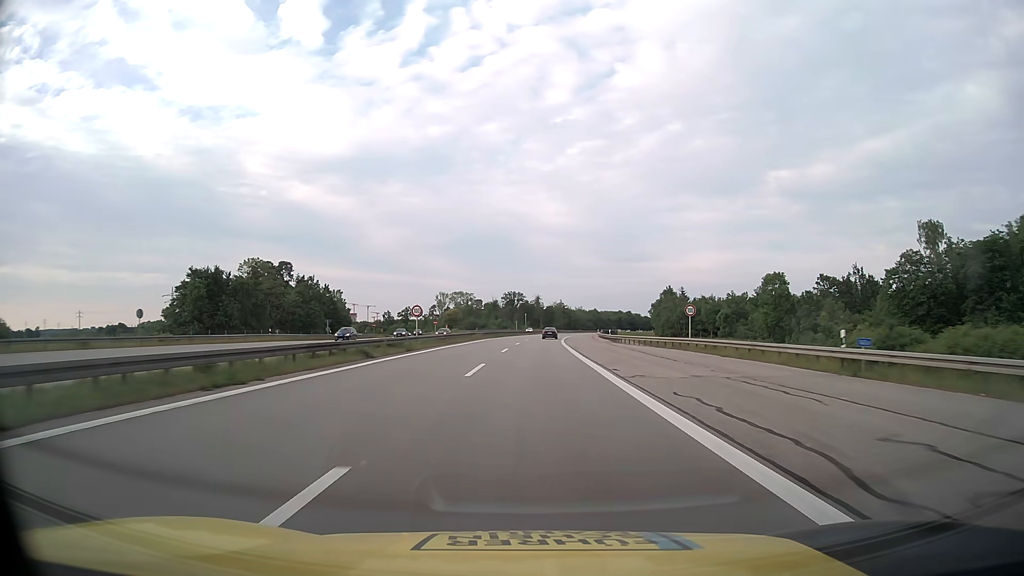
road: motorway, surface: asphalt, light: Day
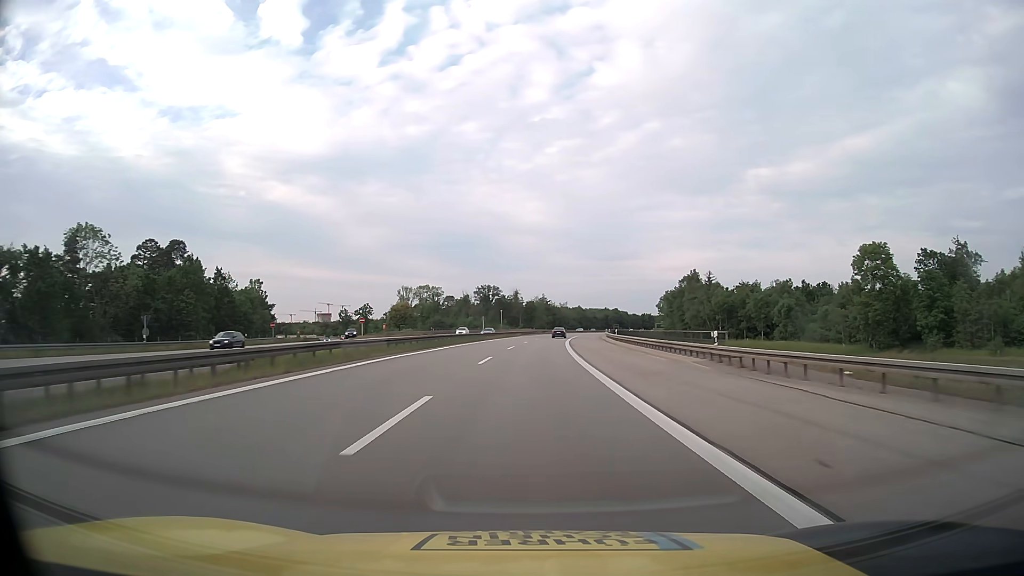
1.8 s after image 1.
(+0.8, +47.3) m; +2°
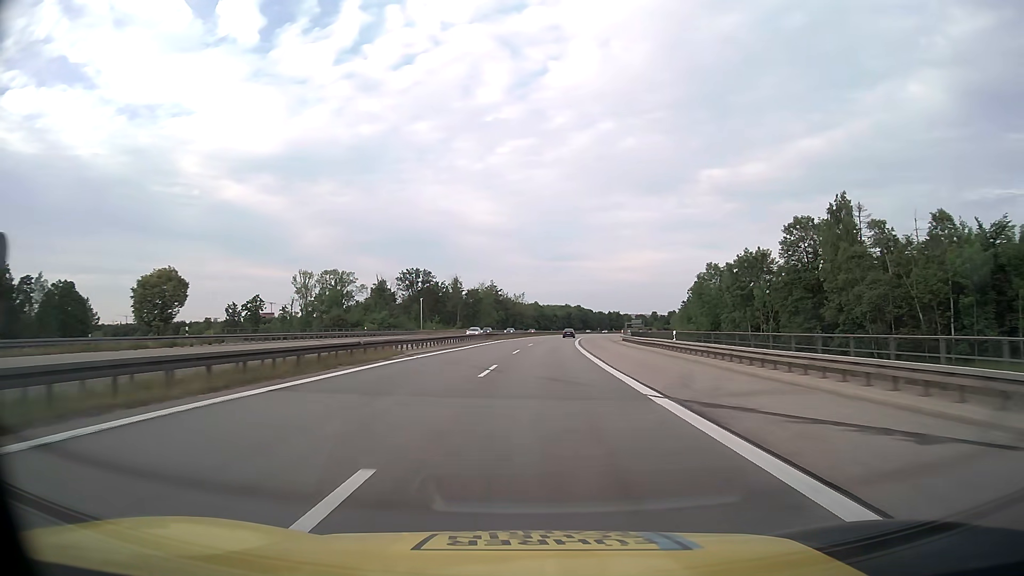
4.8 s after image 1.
(+2.4, +78.9) m; +4°
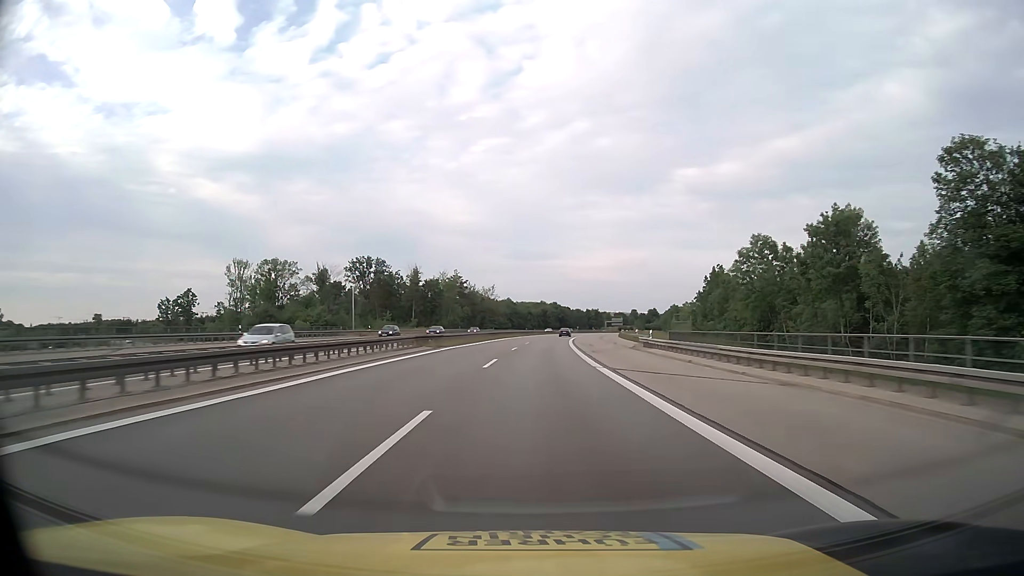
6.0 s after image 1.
(+0.6, +31.6) m; +2°
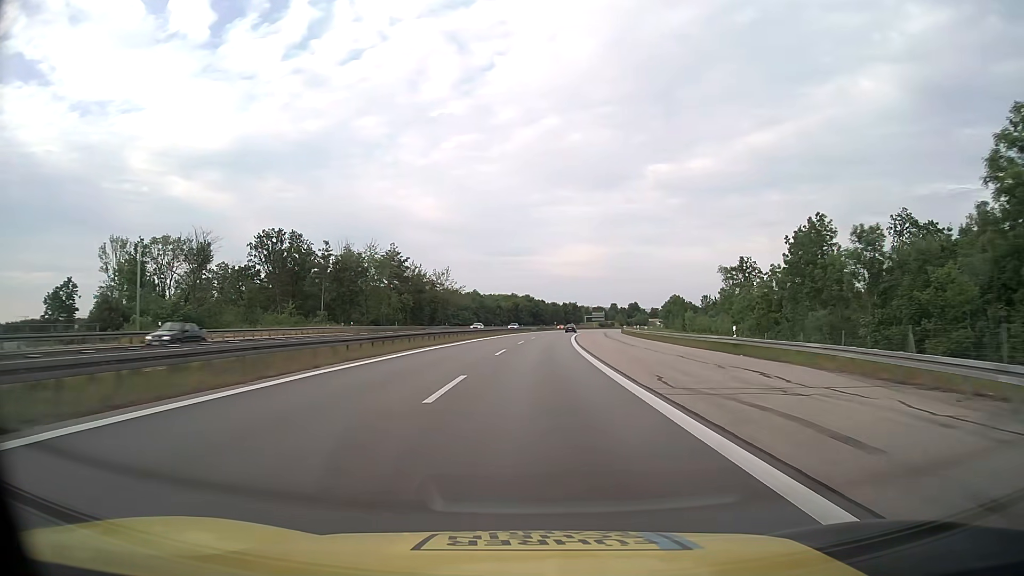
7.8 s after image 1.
(+1.1, +47.4) m; +2°
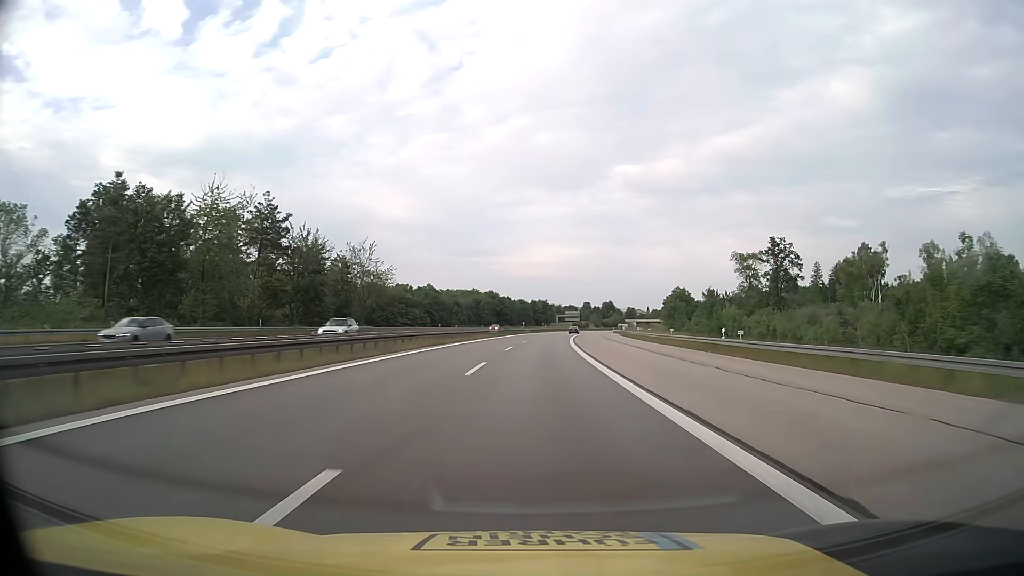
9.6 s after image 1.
(+1.2, +47.5) m; +3°
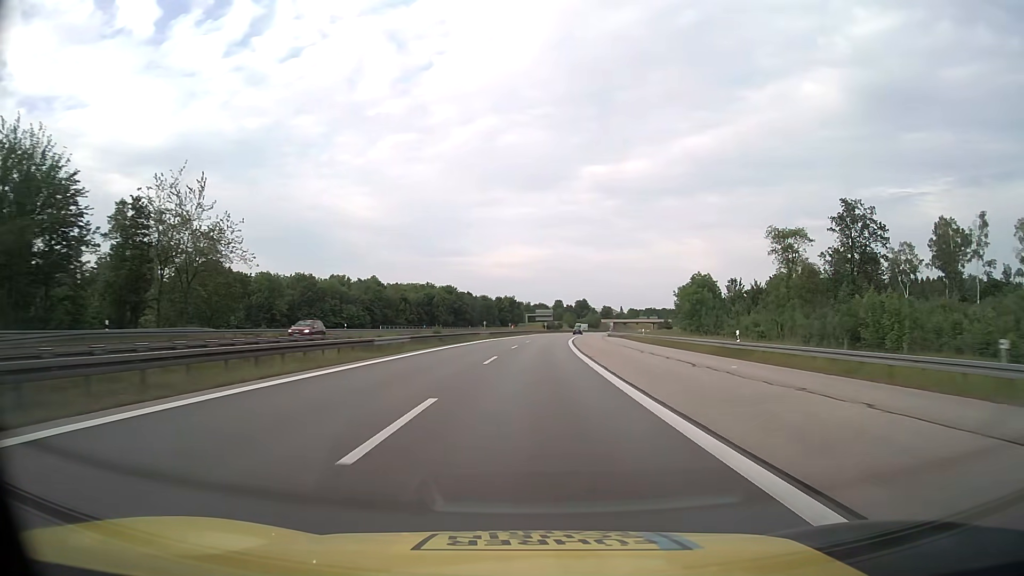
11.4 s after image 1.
(+1.0, +47.5) m; +3°
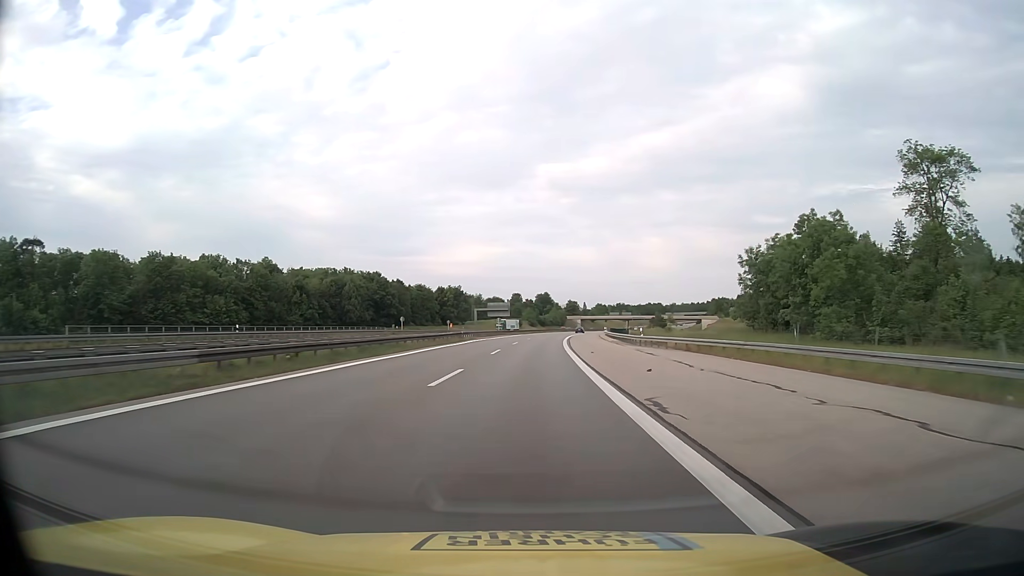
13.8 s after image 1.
(+2.4, +63.4) m; +4°
(0, +10) (0, +20) (0, +30) (0, +40) (+1, +50) (+1, +60) (+2, +70) (+2, +80) (+3, +90) (+4, +100) m
